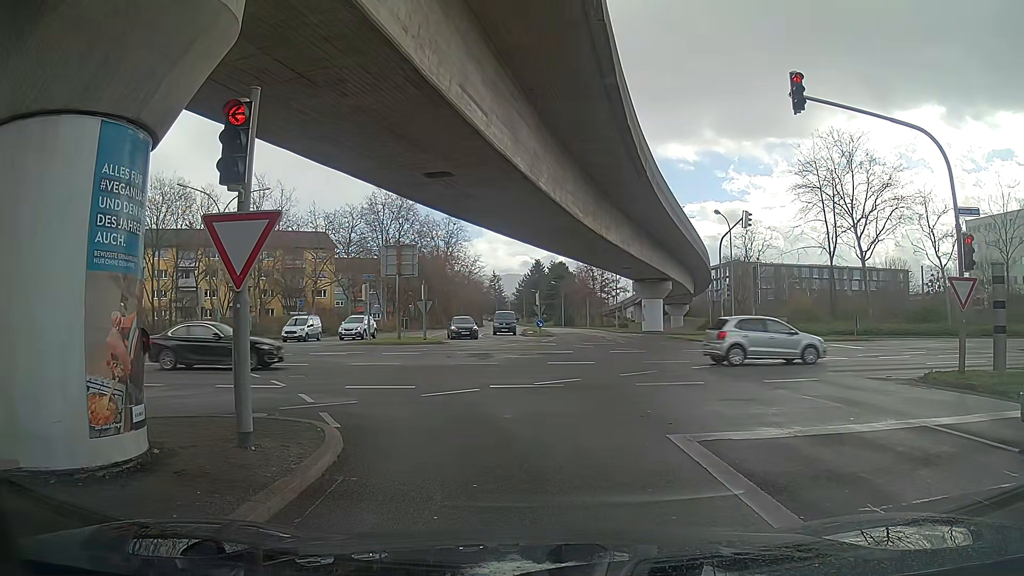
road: tertiary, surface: asphalt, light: Day
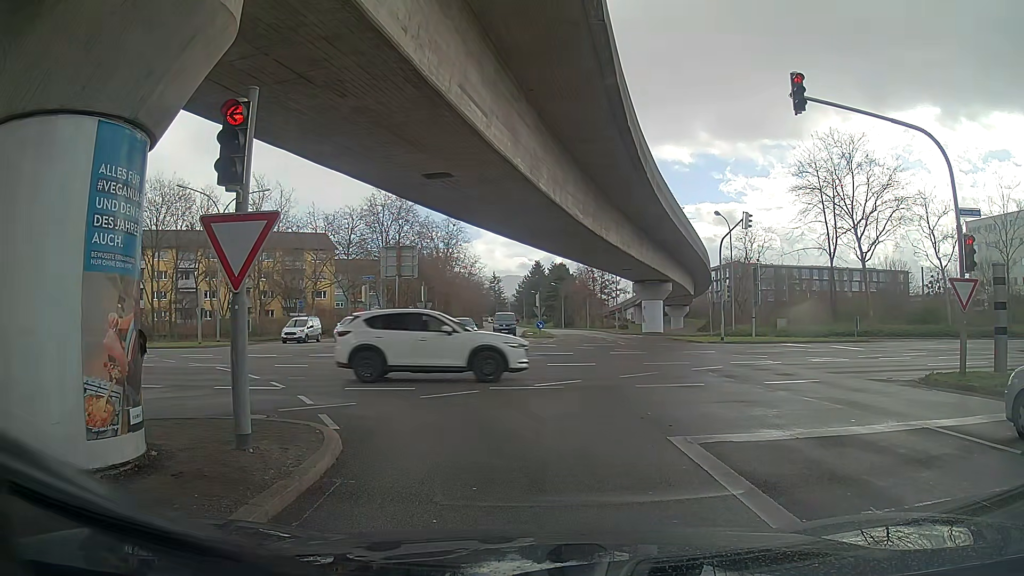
(0.0, +0.1) m; 0°
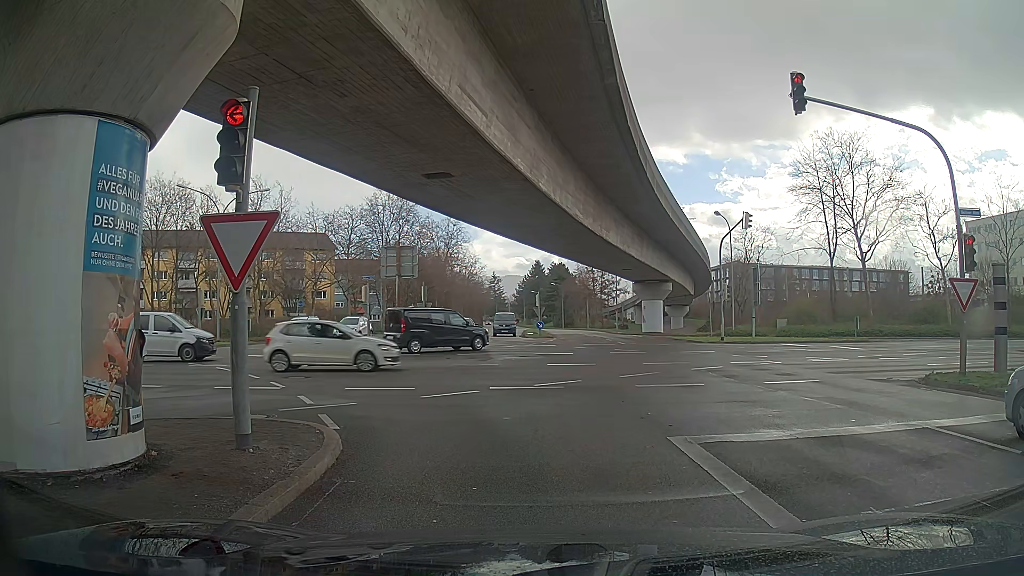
(0.0, 0.0) m; 0°
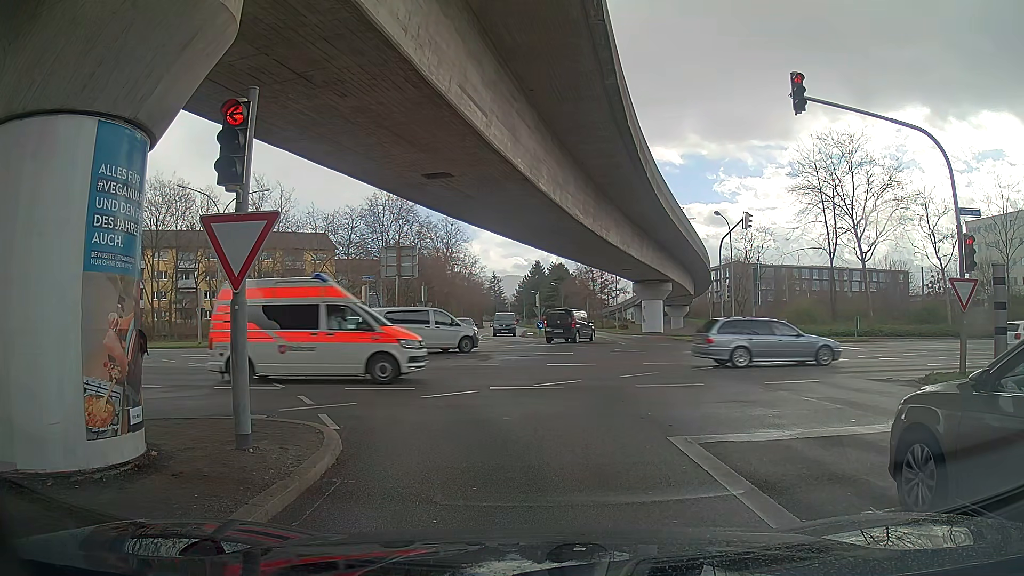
(0.0, 0.0) m; 0°
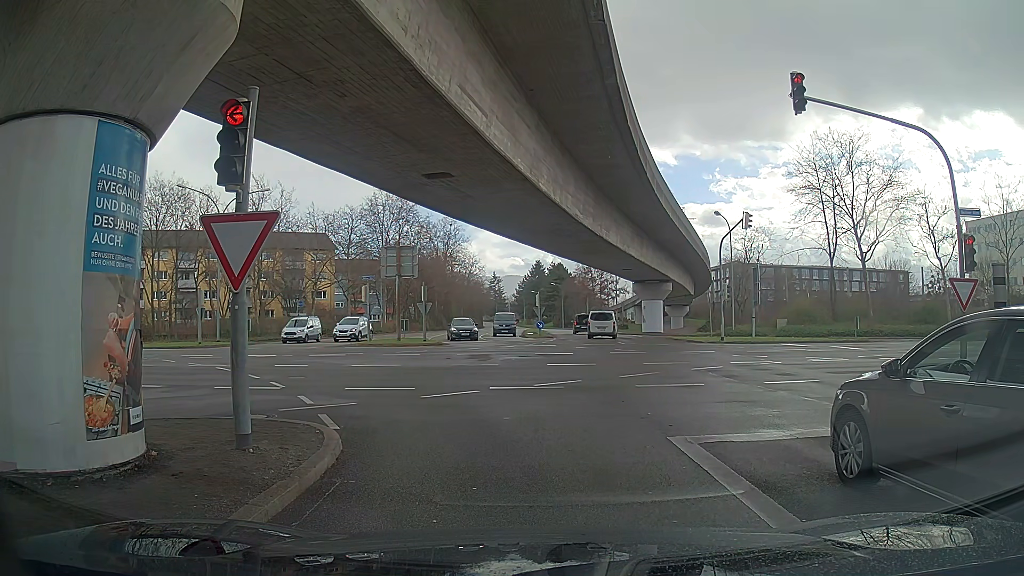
(0.0, 0.0) m; 0°
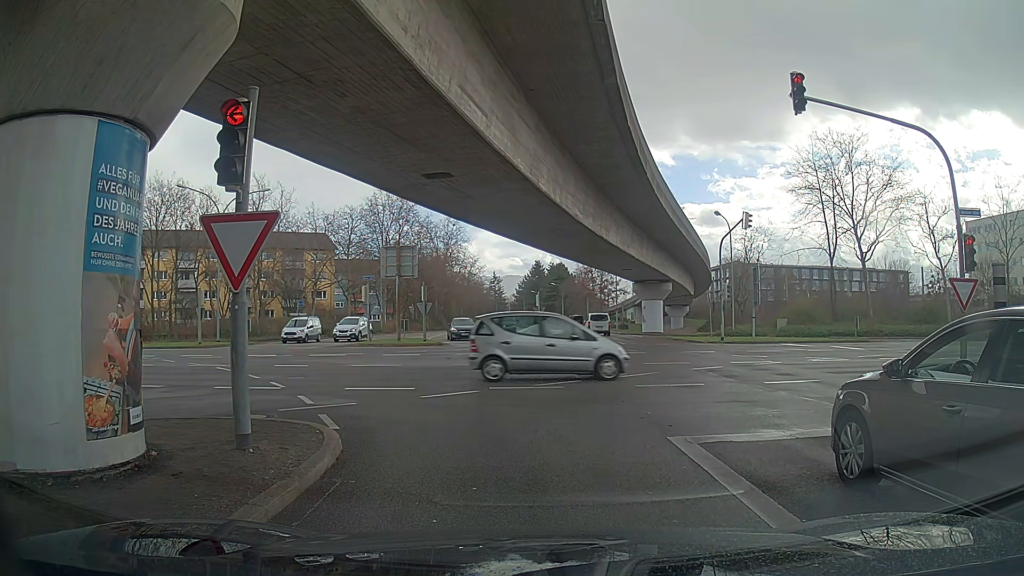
(0.0, 0.0) m; 0°
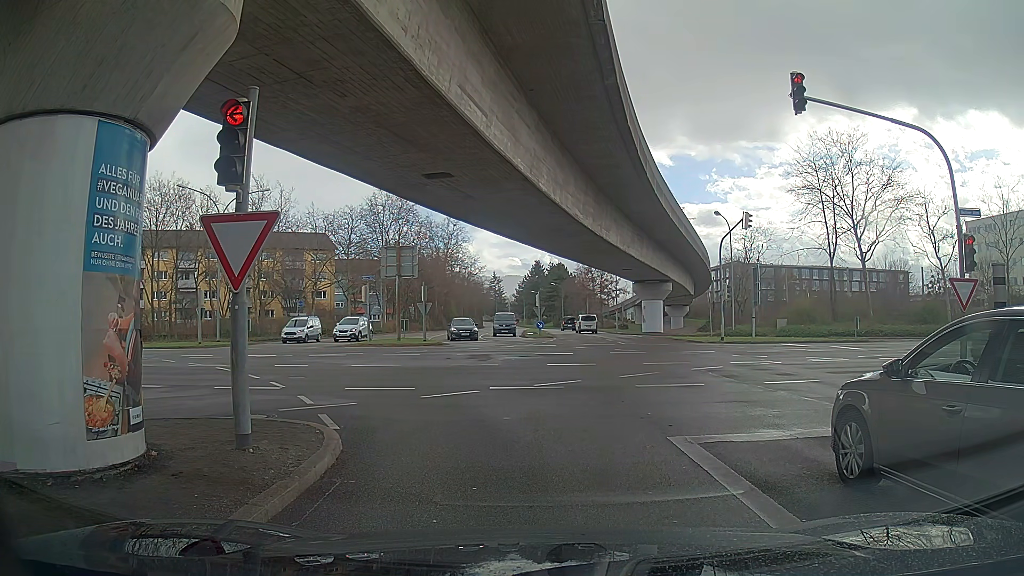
(0.0, 0.0) m; 0°
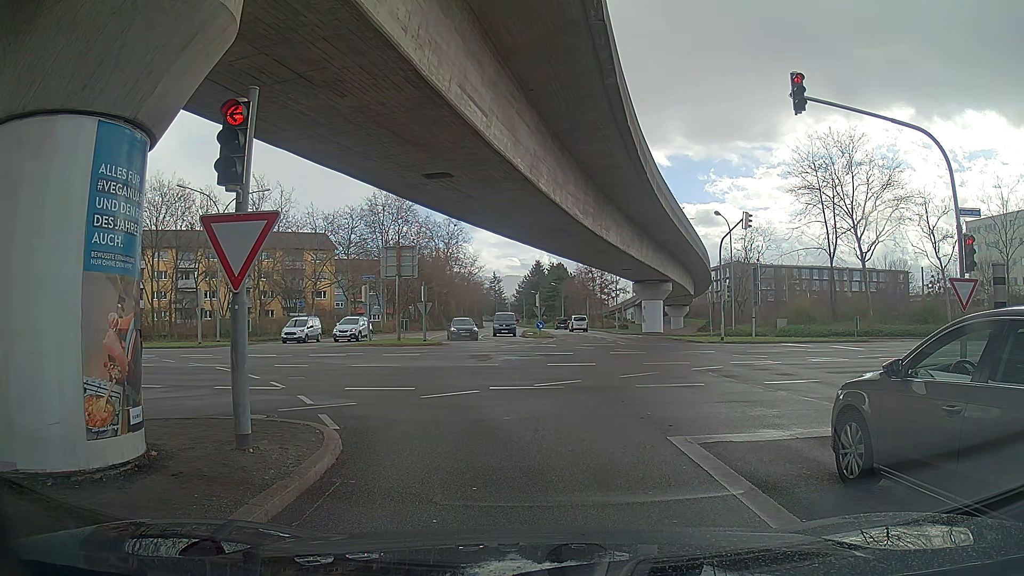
(0.0, 0.0) m; 0°
(-1, +10) (-5, +19) (-12, +26) (-21, +30) (-31, +31) (-41, +31) (-51, +31) (-61, +31) (-71, +31) (-81, +31) m
